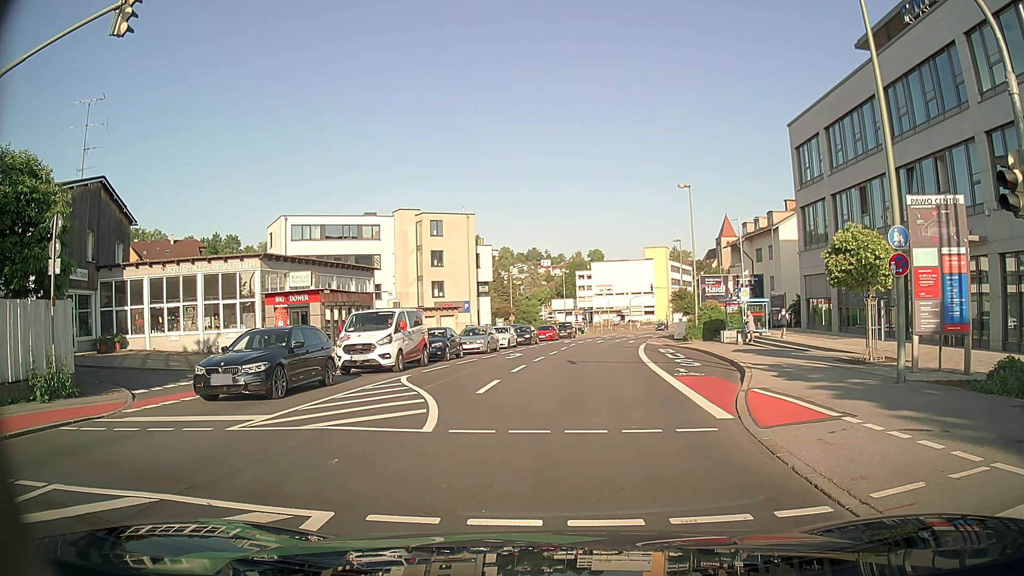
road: tertiary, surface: asphalt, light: Day
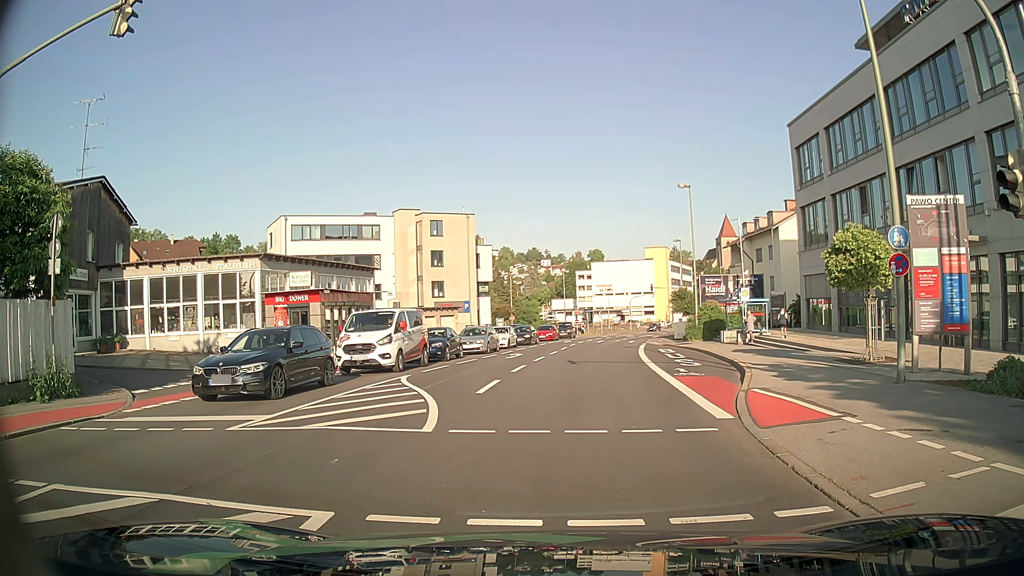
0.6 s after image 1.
(0.0, 0.0) m; 0°
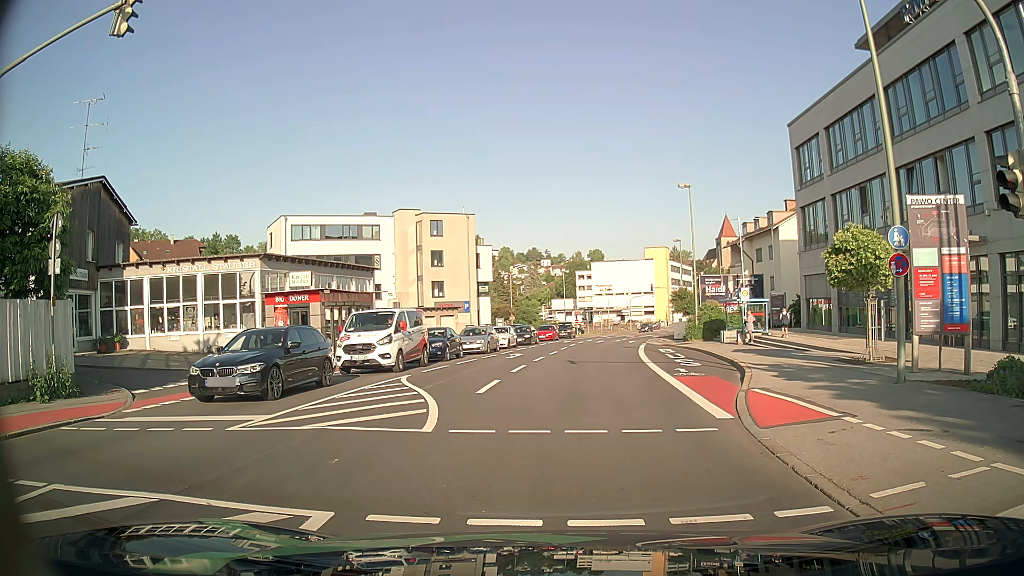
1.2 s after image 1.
(0.0, 0.0) m; 0°
